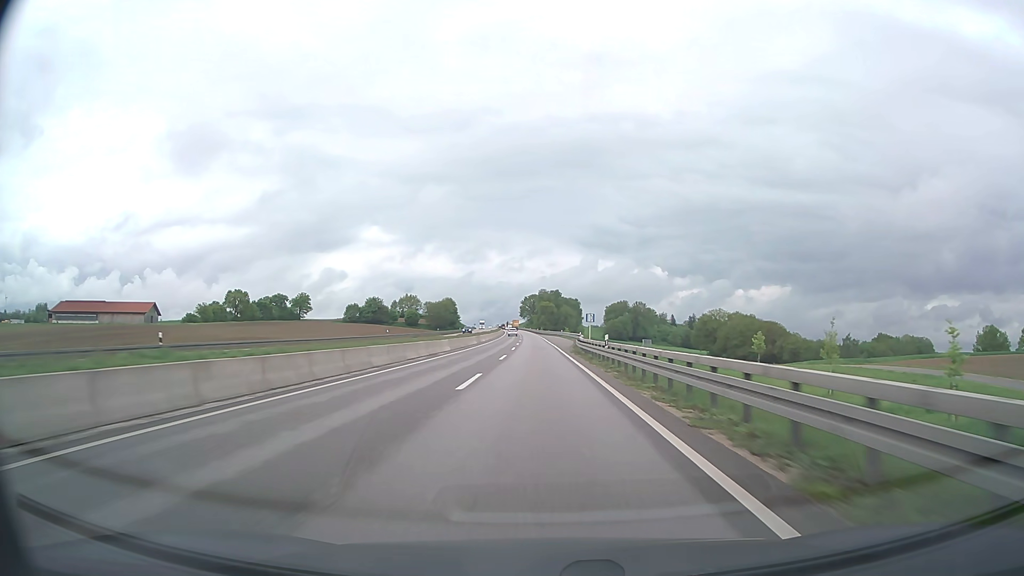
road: trunk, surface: asphalt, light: Day
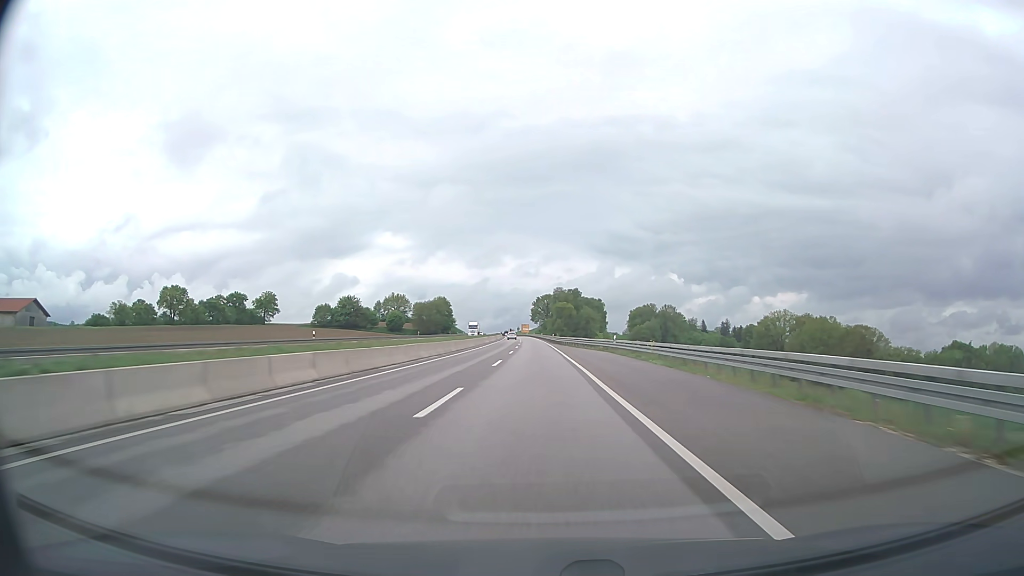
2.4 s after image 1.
(-0.9, +77.0) m; -1°
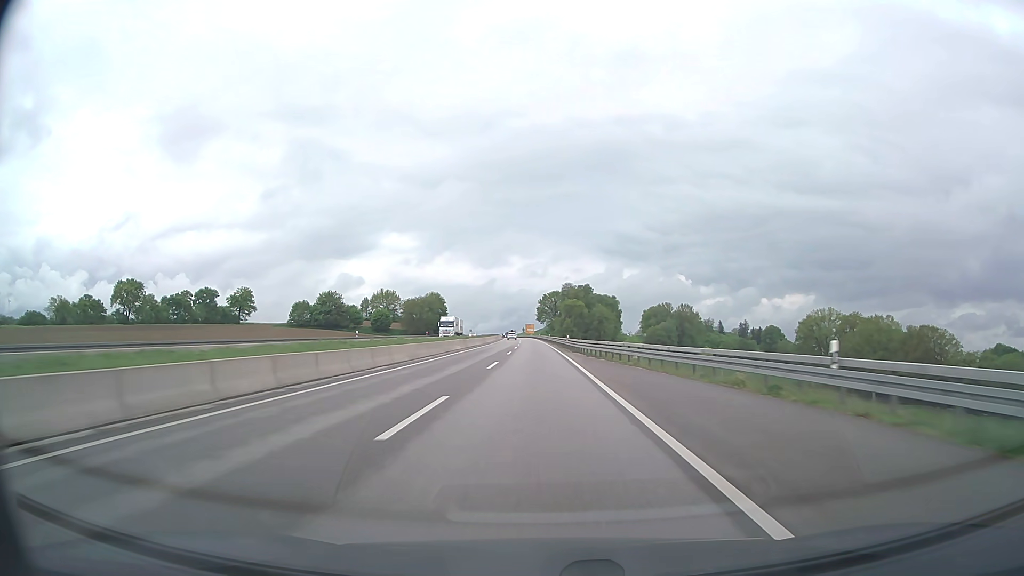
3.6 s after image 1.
(-0.2, +38.5) m; -1°
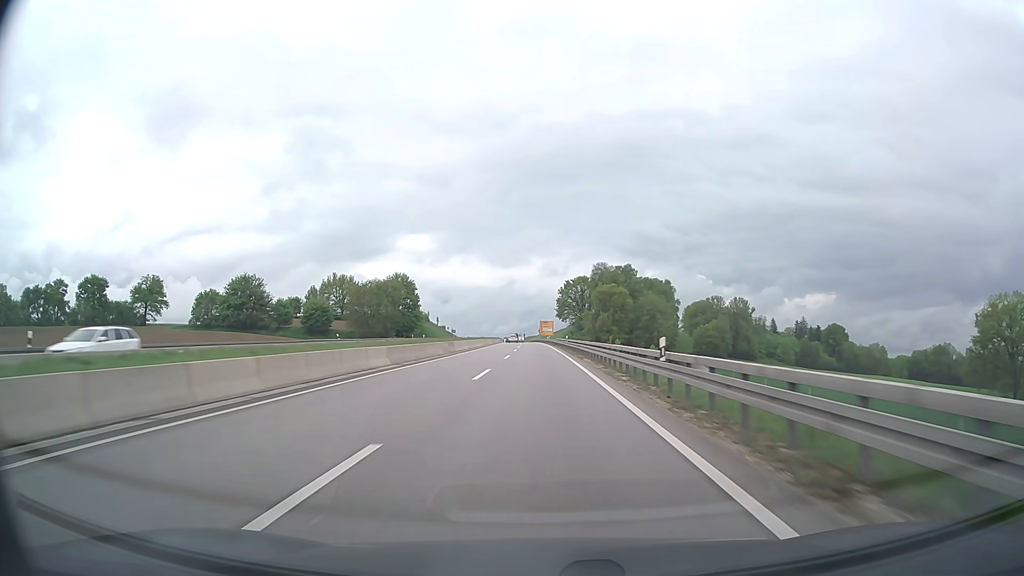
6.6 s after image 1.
(-1.4, +96.2) m; -2°
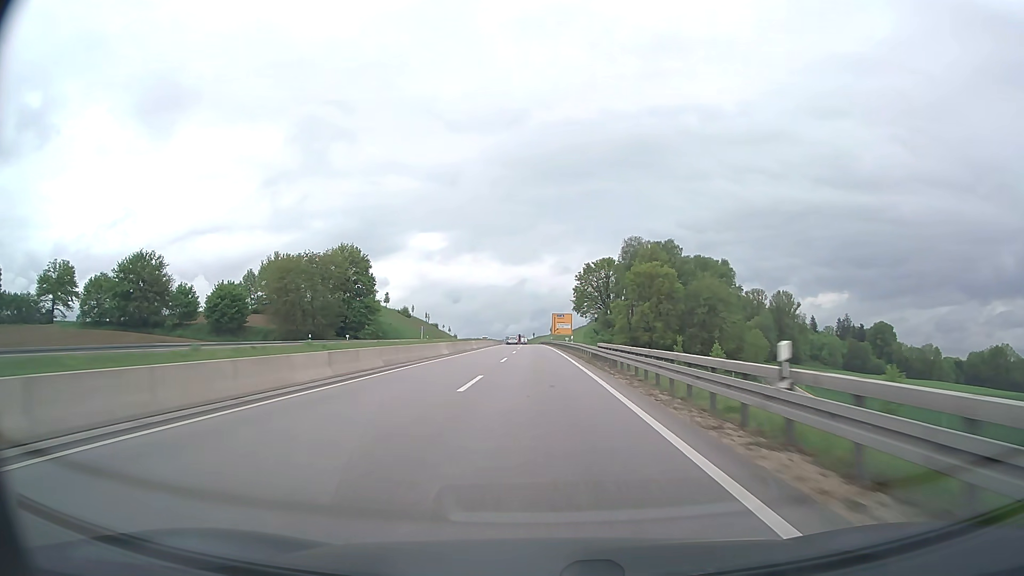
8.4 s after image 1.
(-0.5, +57.9) m; -1°
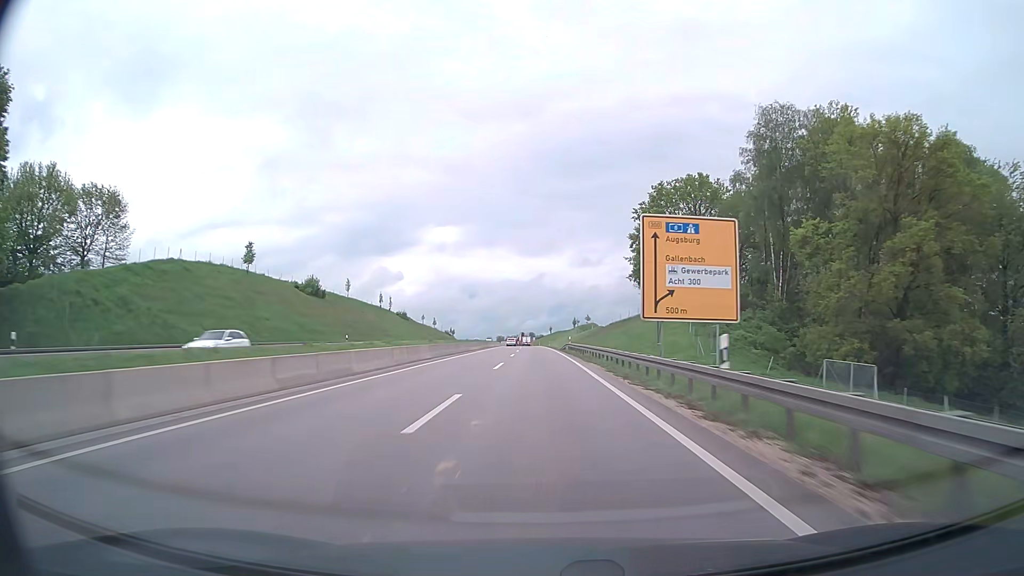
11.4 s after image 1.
(-1.3, +96.7) m; -1°
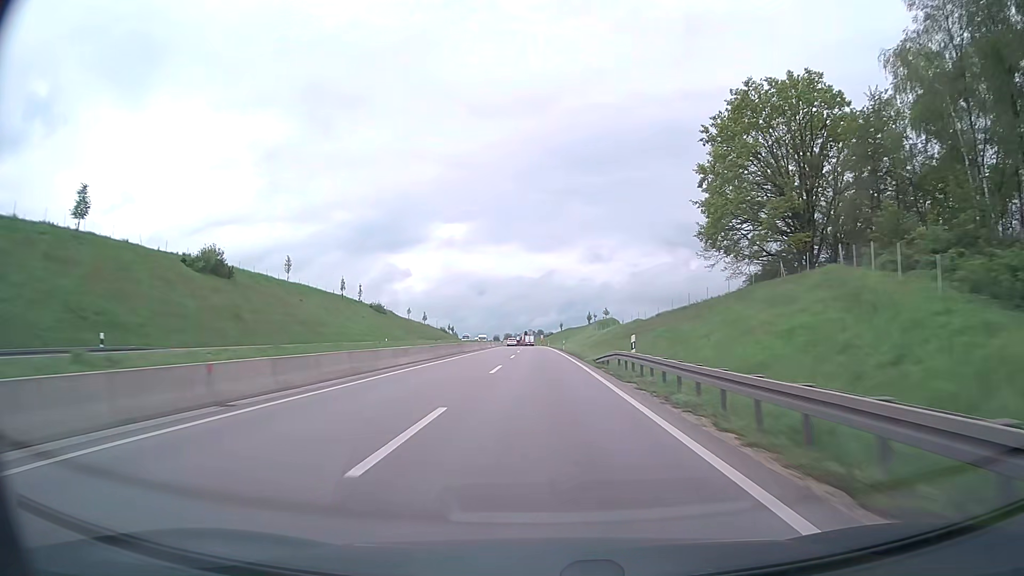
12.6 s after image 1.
(-0.3, +38.8) m; -1°
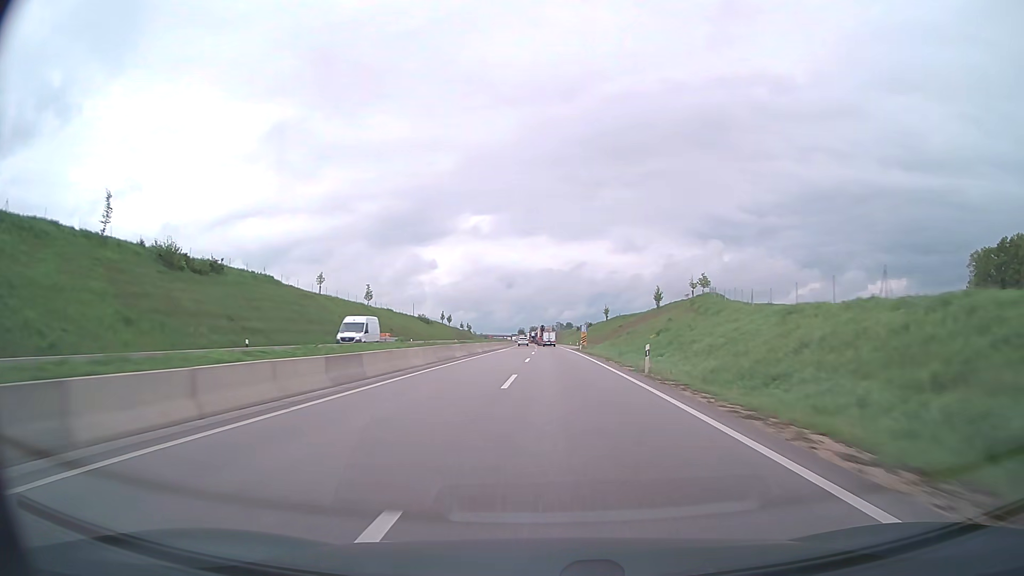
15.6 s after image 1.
(-1.9, +97.2) m; -2°
(0, +10) (0, +20) (0, +30) (0, +40) (-1, +50) (-1, +60) (-1, +70) (-1, +80) (-2, +90) (-2, +100) m
